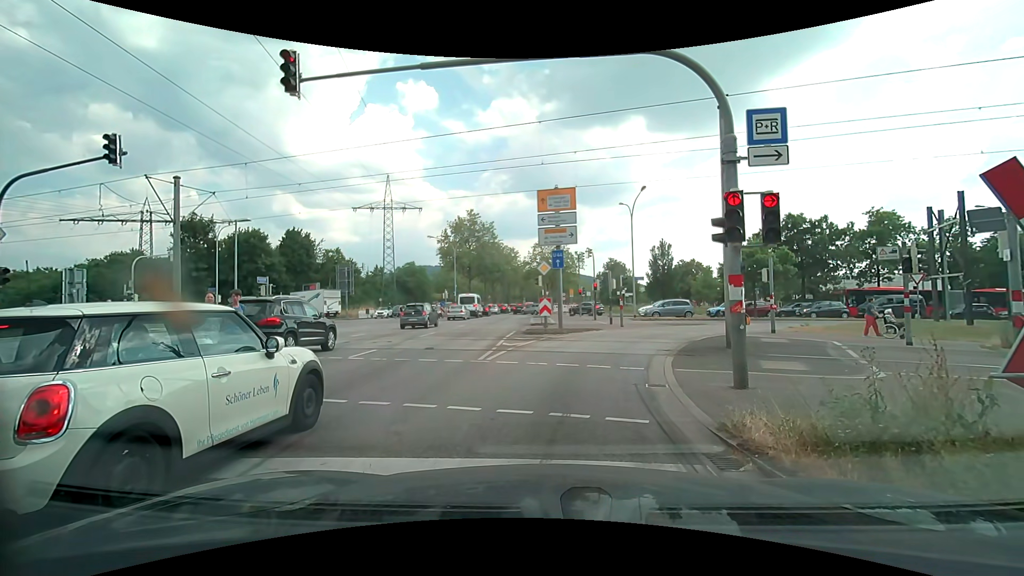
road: primary_link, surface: asphalt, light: Day
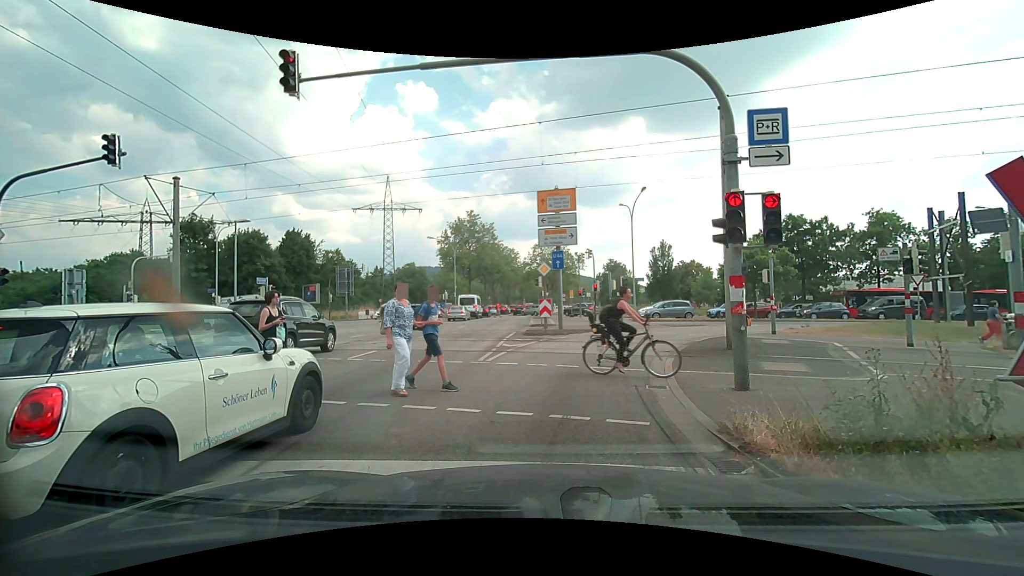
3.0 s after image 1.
(0.0, +0.1) m; 0°
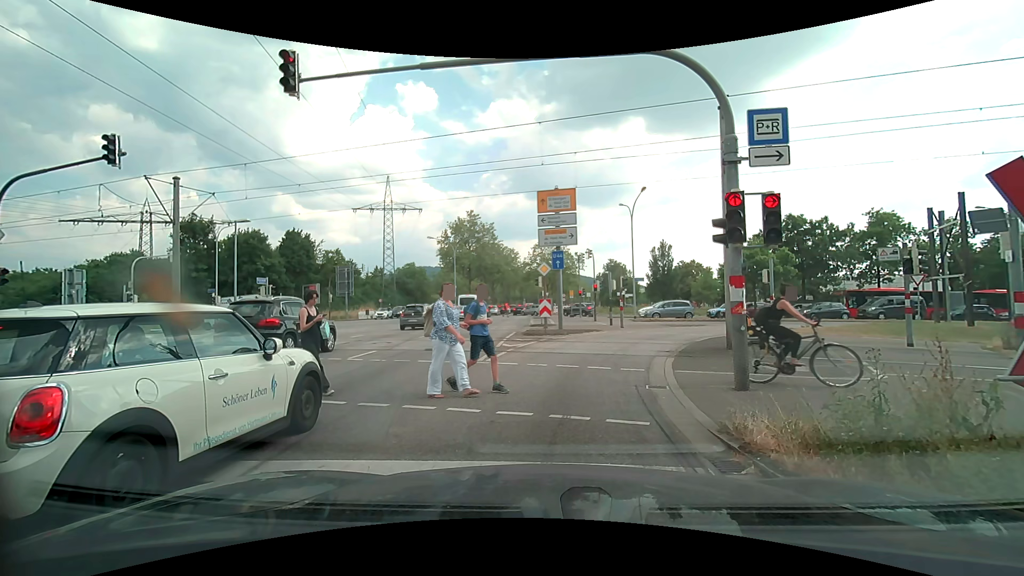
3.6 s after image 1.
(0.0, 0.0) m; 0°
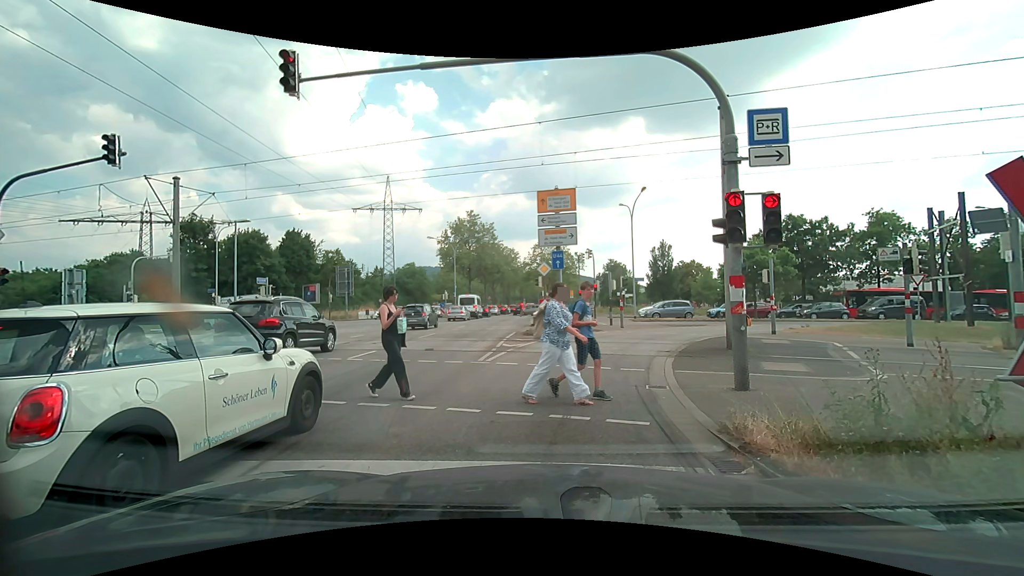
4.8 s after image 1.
(0.0, 0.0) m; 0°
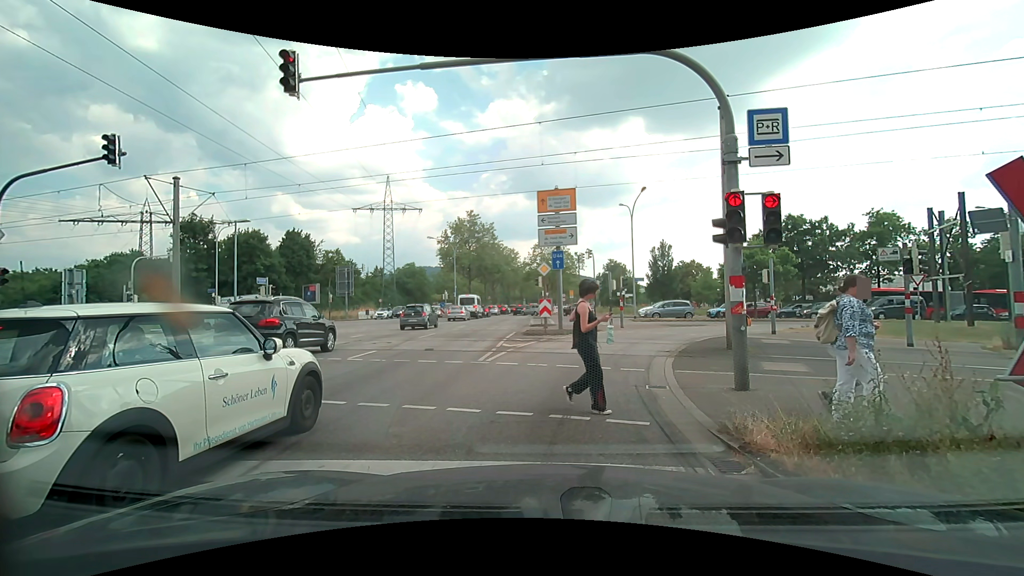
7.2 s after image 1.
(0.0, 0.0) m; 0°
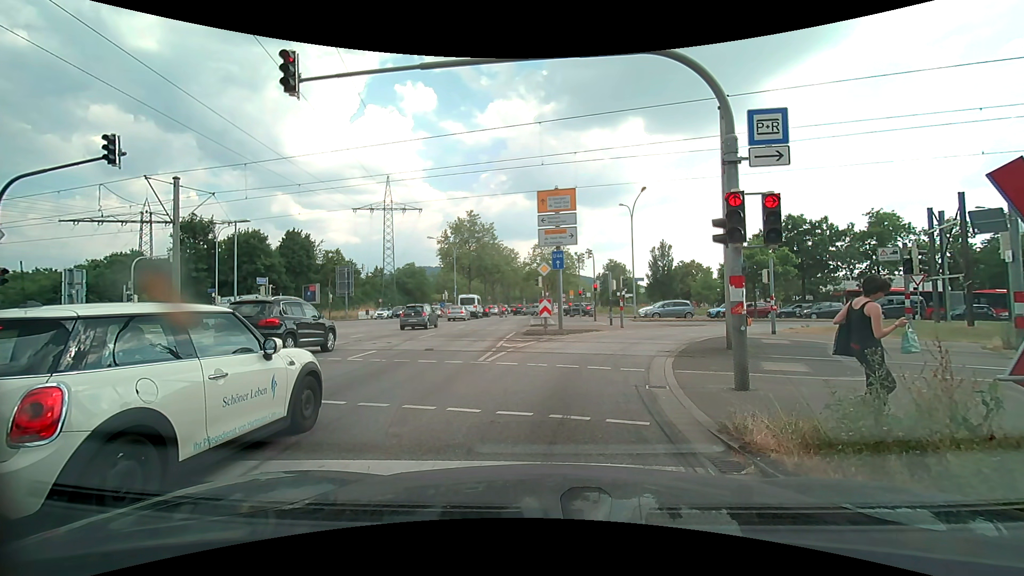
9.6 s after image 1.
(0.0, 0.0) m; 0°
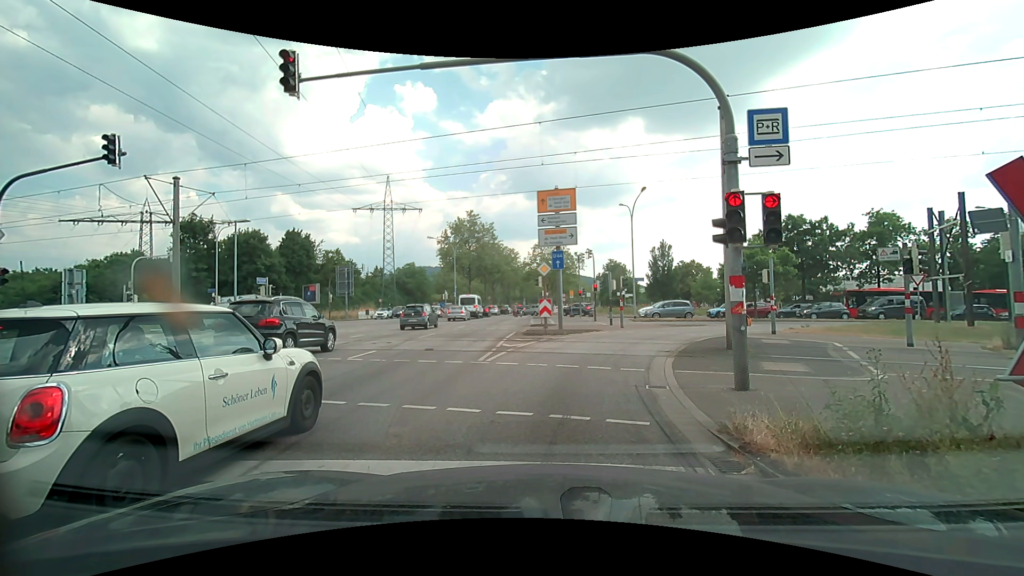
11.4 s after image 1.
(0.0, 0.0) m; 0°
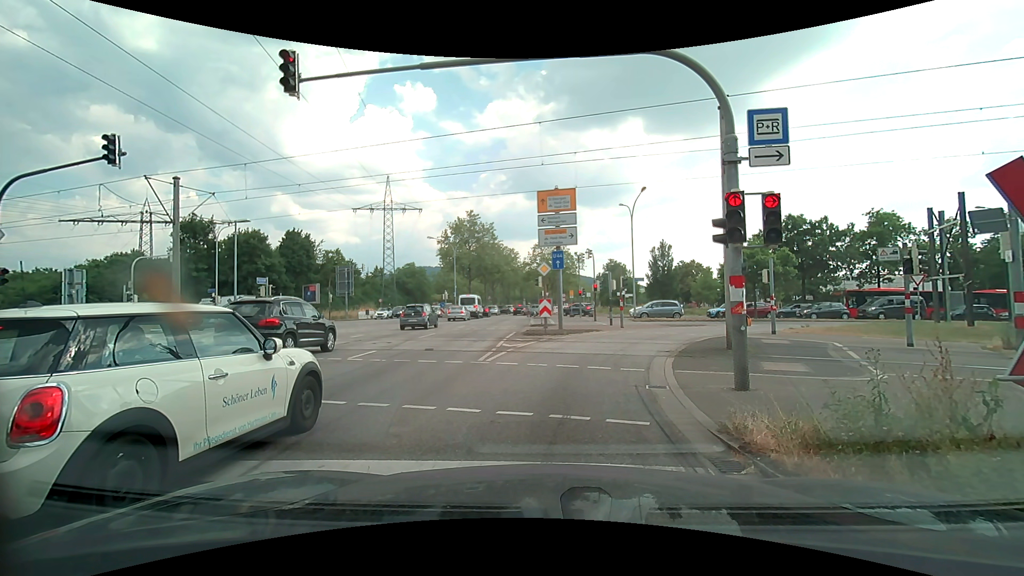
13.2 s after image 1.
(0.0, 0.0) m; 0°
(0, +10) (+2, +20) (+6, +29) (+13, +35) (+22, +40) (+32, +41) (+42, +43) (+52, +45) (+62, +48) (+71, +51) m
